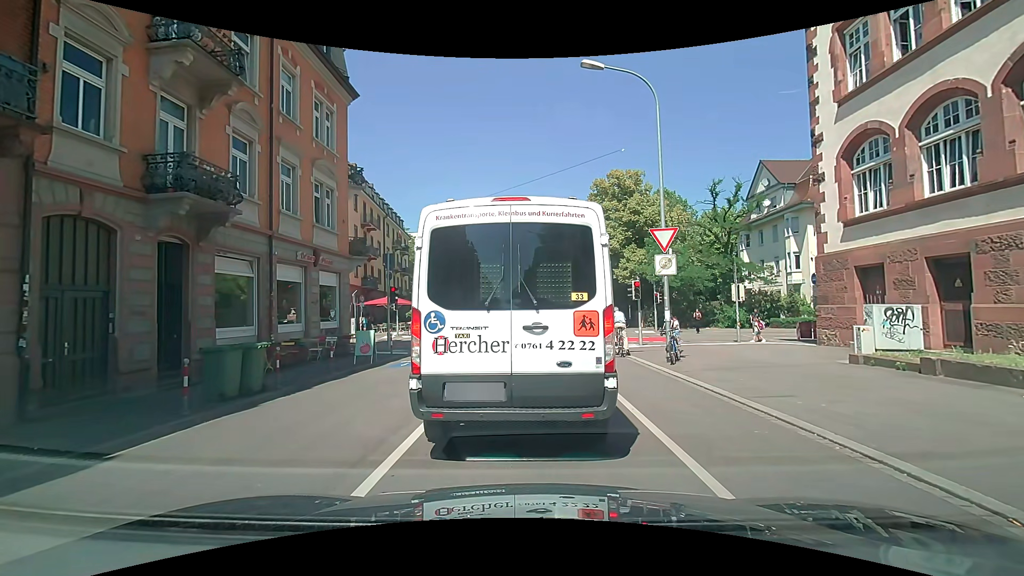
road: residential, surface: asphalt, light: Day
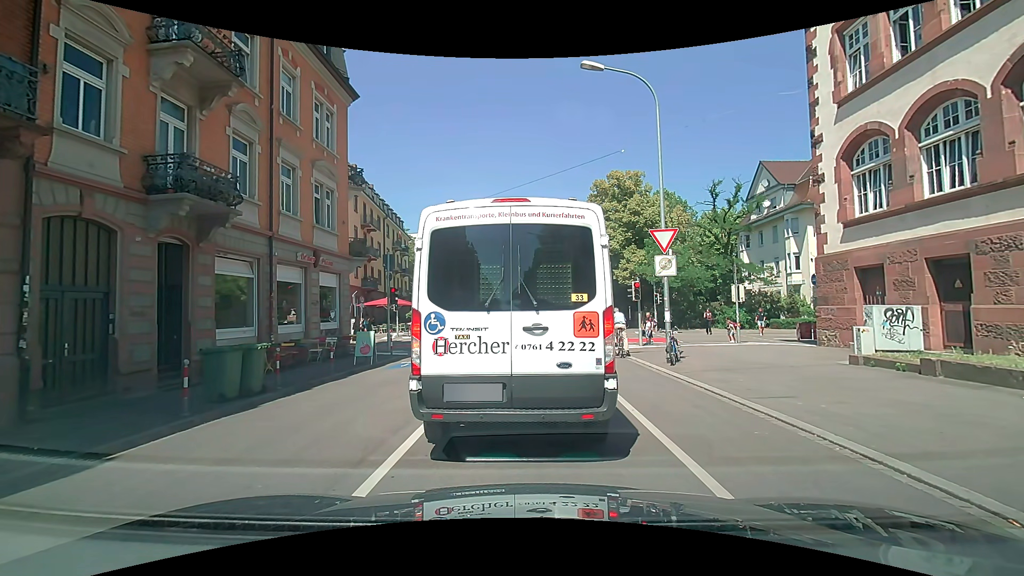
(0.0, +0.1) m; 0°
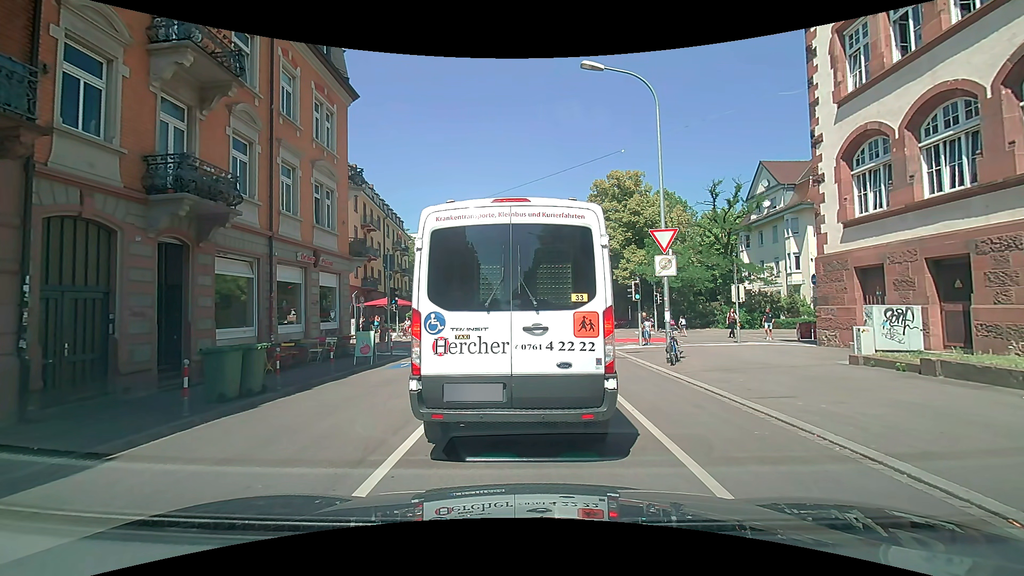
(0.0, 0.0) m; 0°
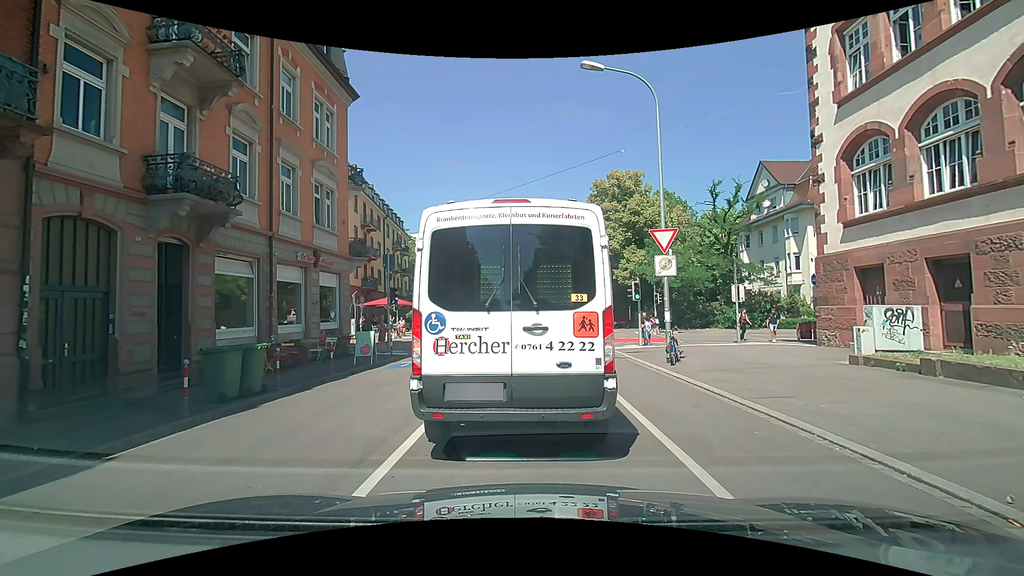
(0.0, 0.0) m; 0°
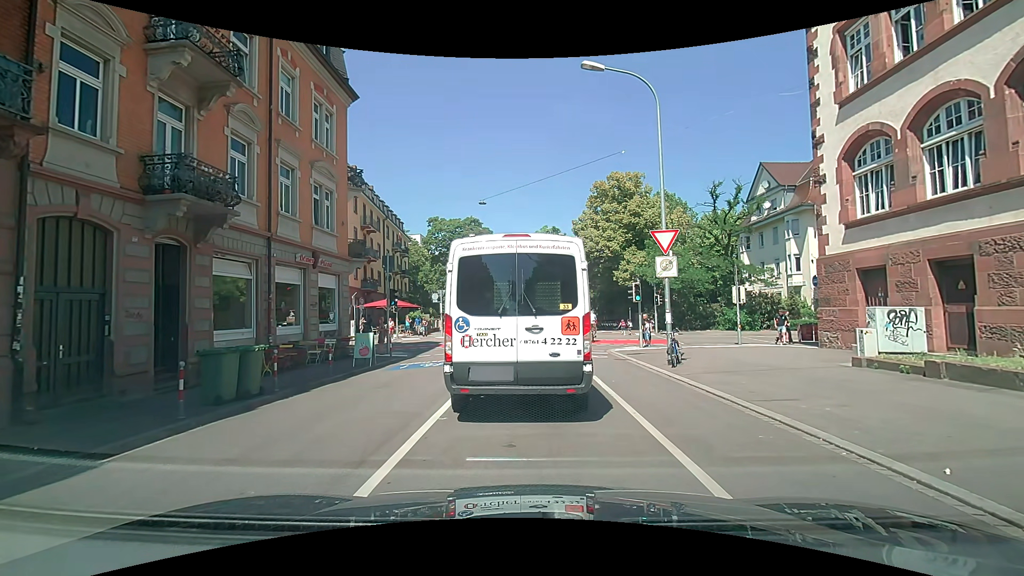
(0.0, +0.1) m; 0°
